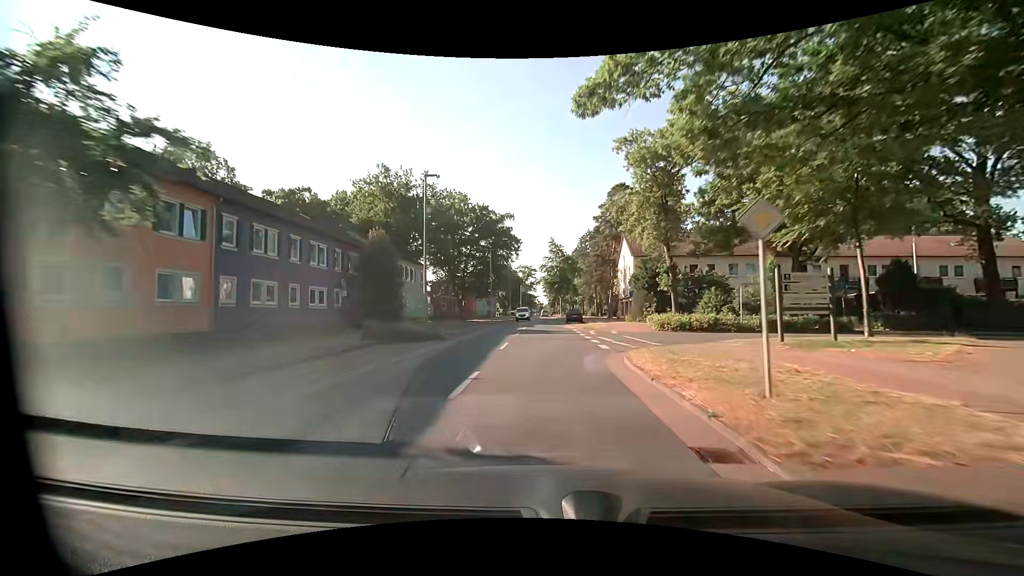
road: tertiary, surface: asphalt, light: Day
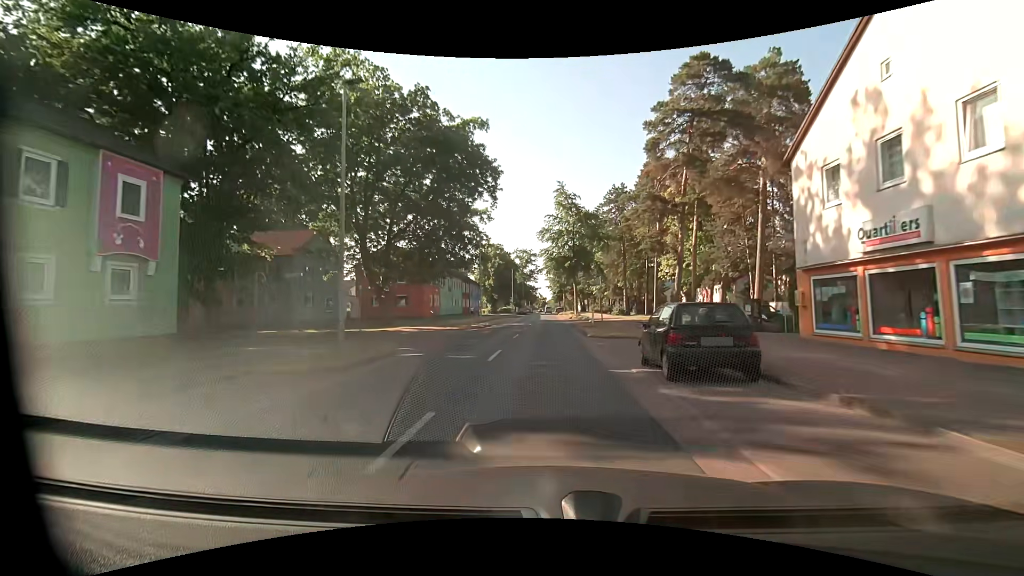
(0.0, +39.9) m; -1°
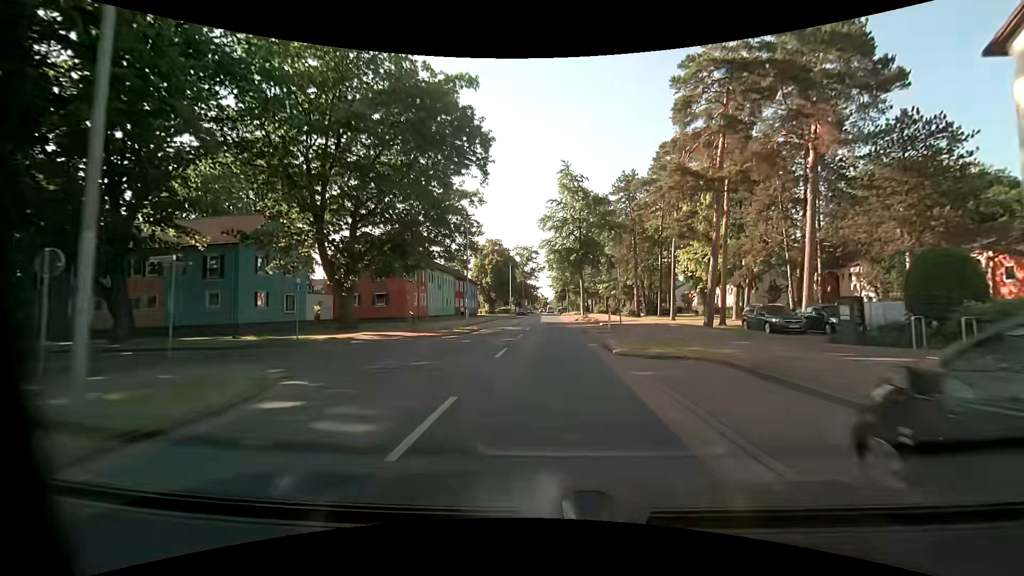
(0.0, +8.0) m; 0°
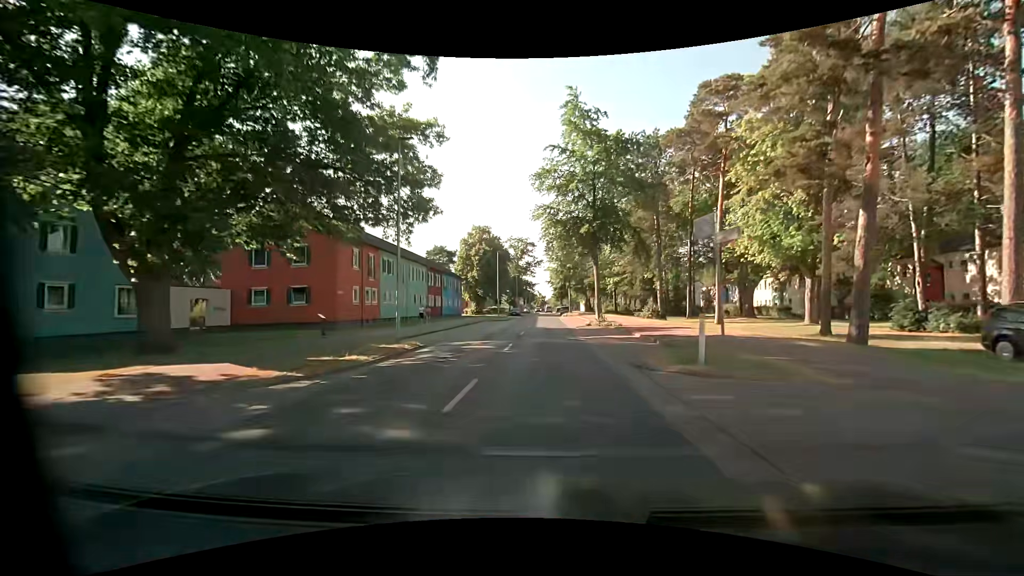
(0.0, +16.0) m; 0°
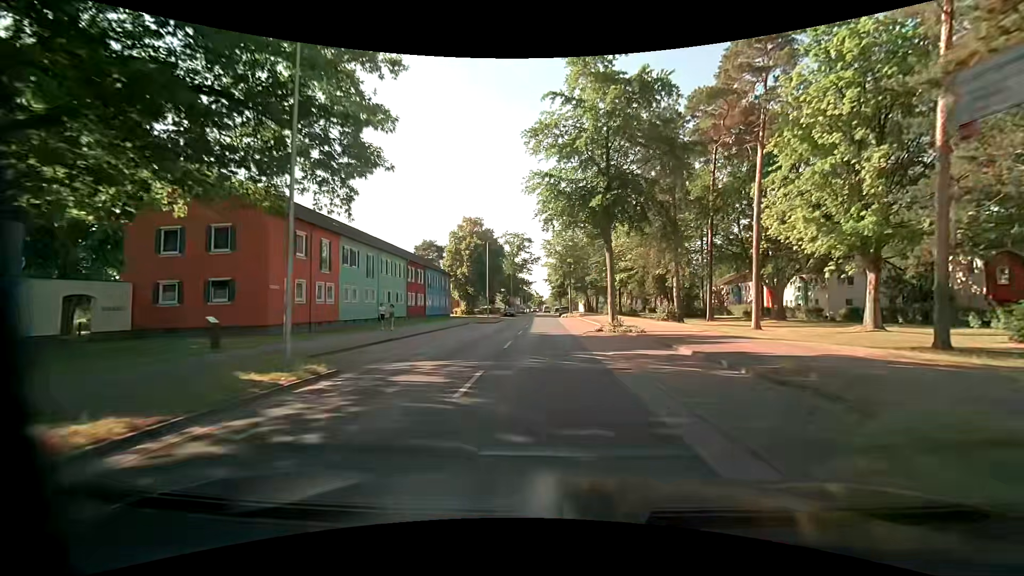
(0.0, +8.0) m; +1°
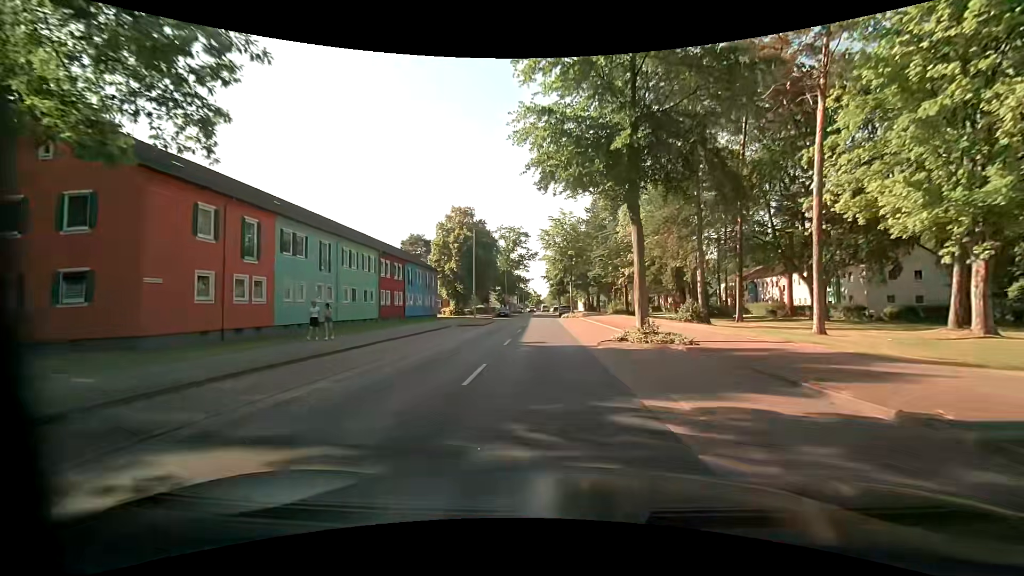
(0.0, +8.0) m; 0°
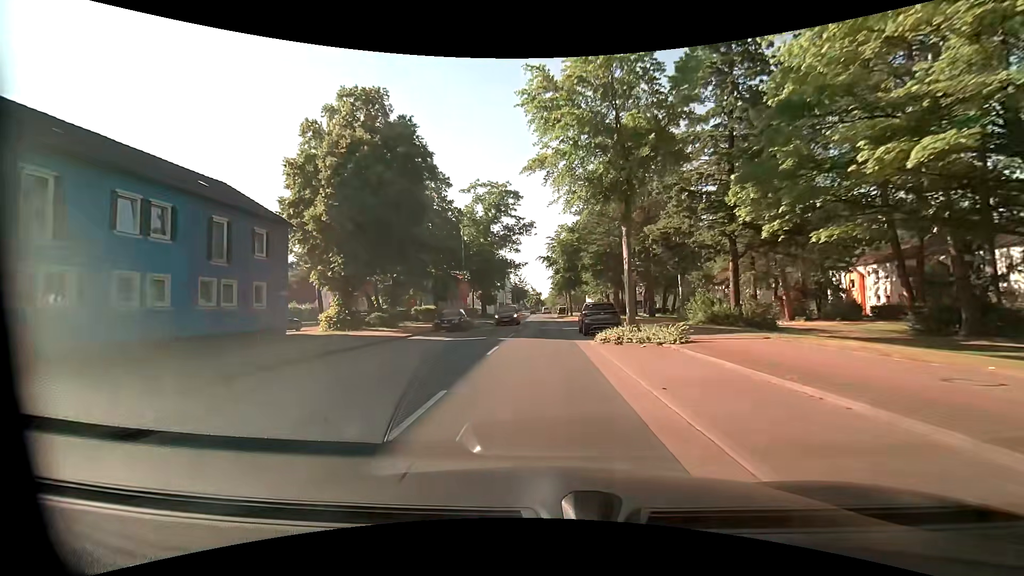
(-0.3, +39.8) m; -1°
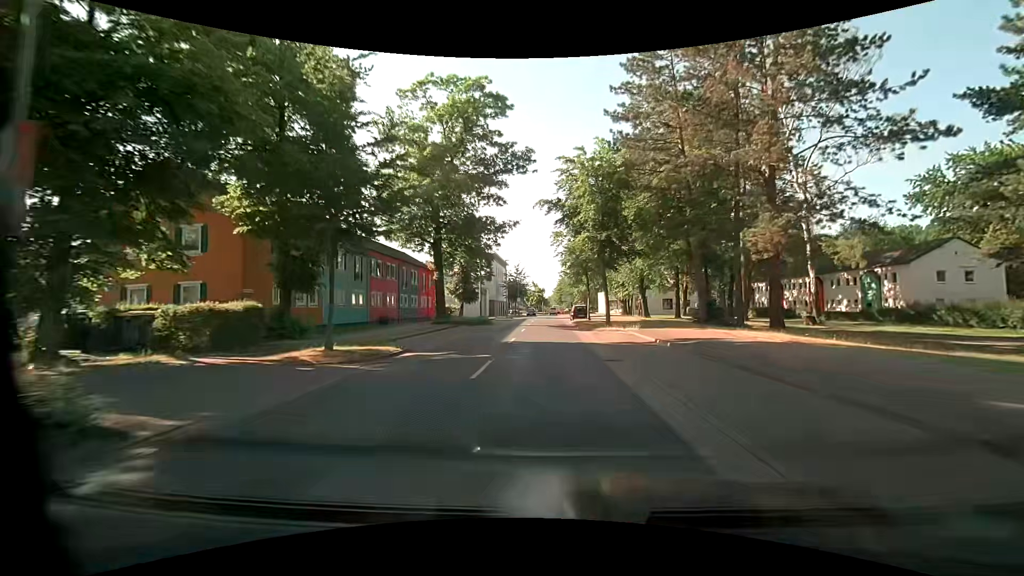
(-0.3, +31.8) m; 0°
(0, +10) (0, +20) (0, +30) (0, +40) (0, +50) (0, +60) (0, +70) (0, +80) (0, +90) (0, +100) m
